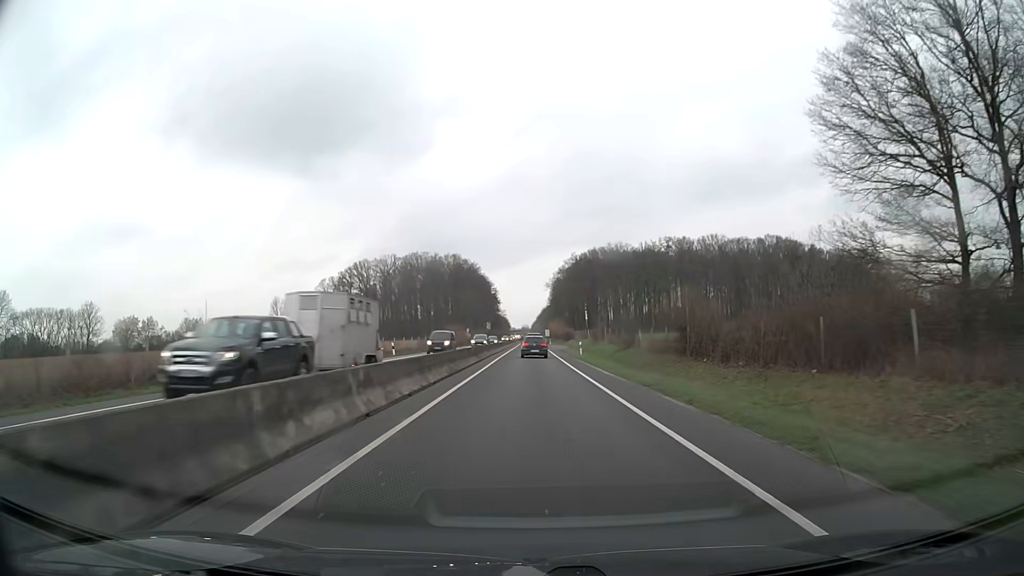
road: trunk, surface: asphalt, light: Day
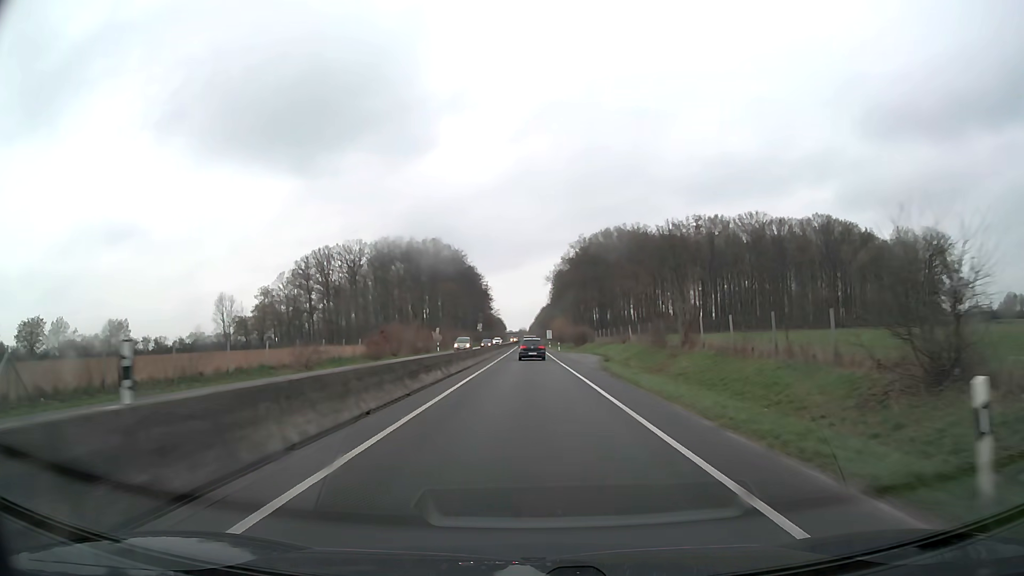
(+0.1, +43.7) m; 0°
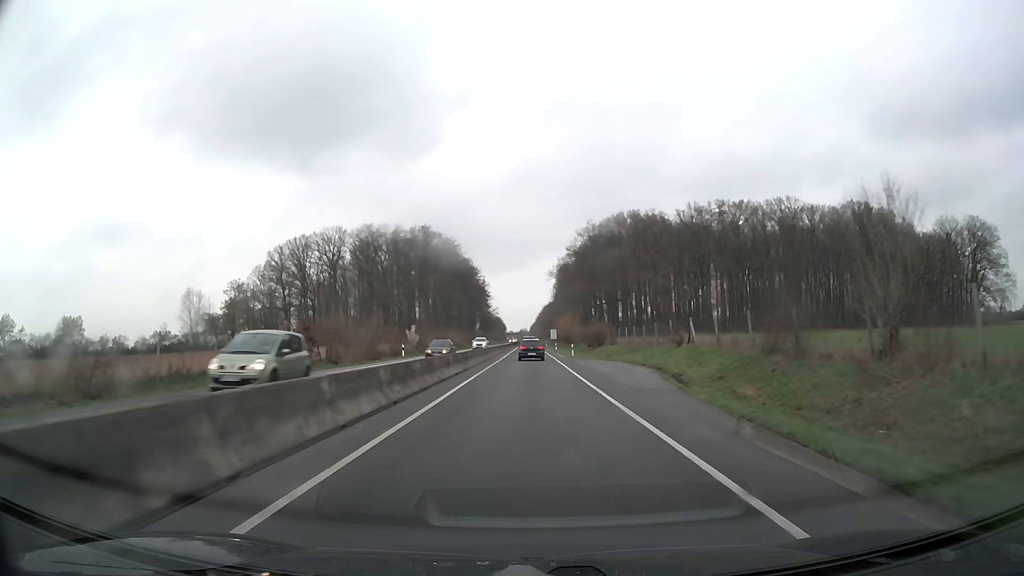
(0.0, +21.8) m; 0°
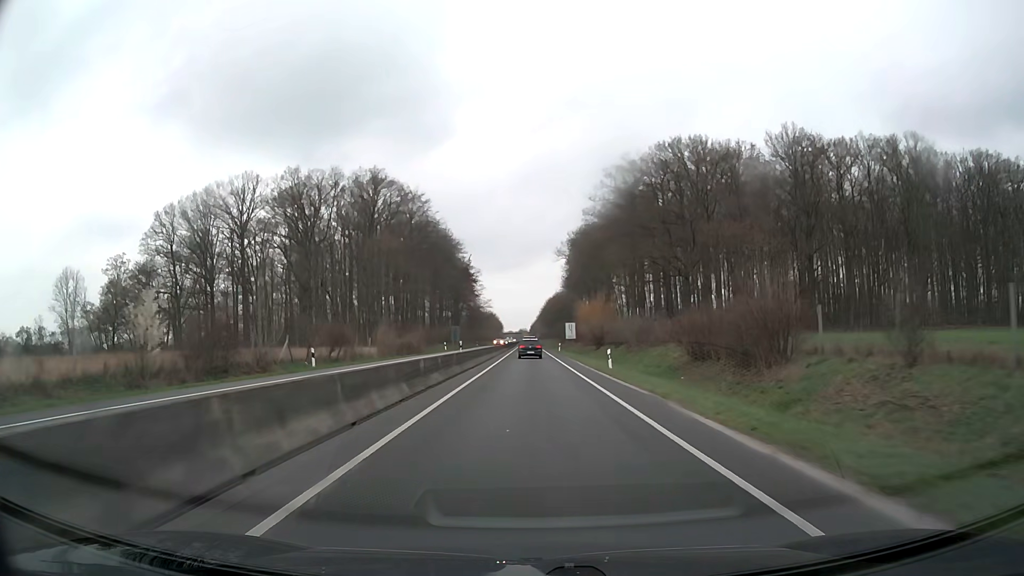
(-0.2, +56.5) m; 0°
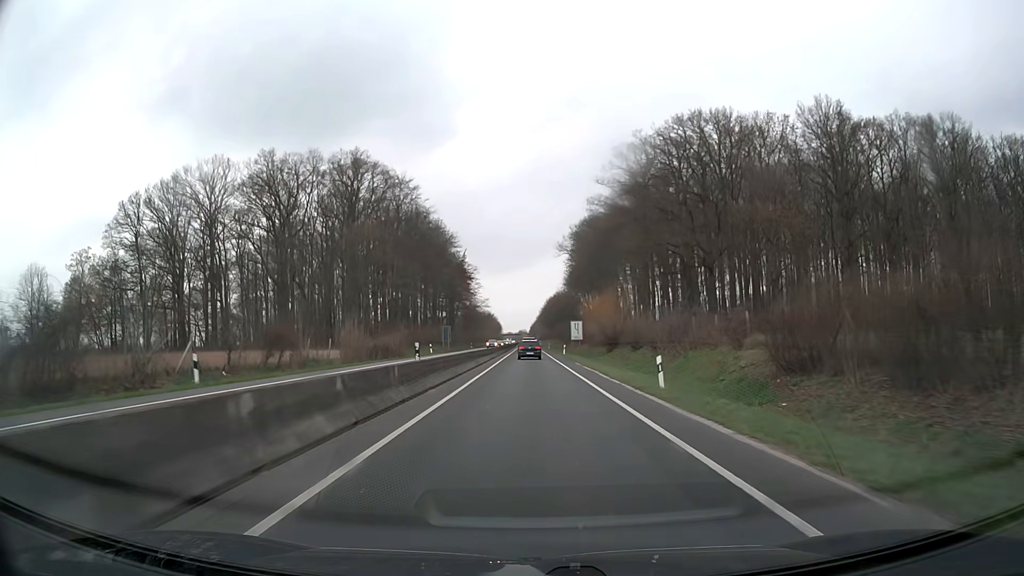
(0.0, +11.9) m; 0°
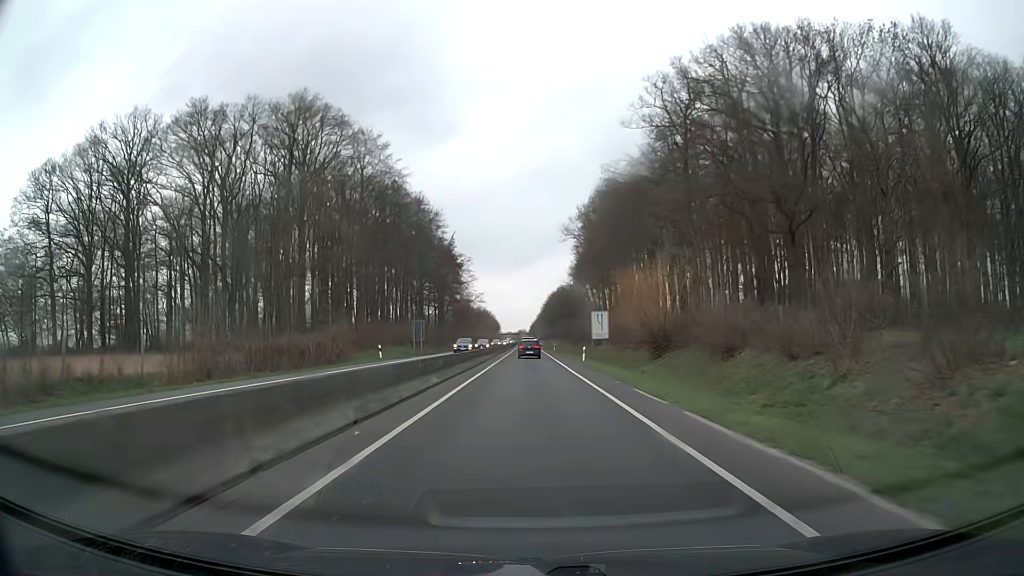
(0.0, +24.3) m; 0°
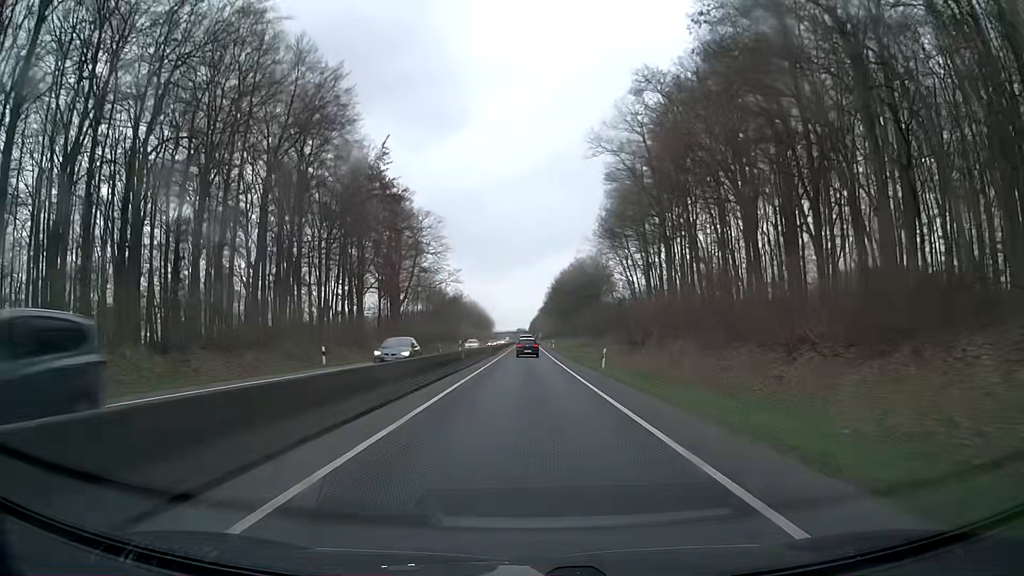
(-0.1, +62.6) m; 0°
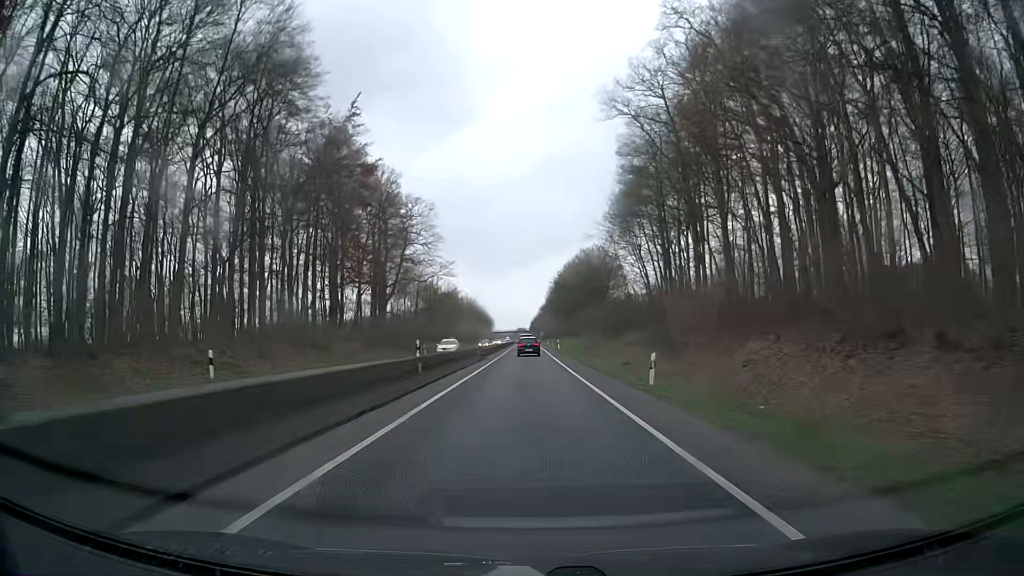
(0.0, +12.6) m; 0°
(0, +10) (0, +20) (0, +30) (0, +40) (0, +50) (0, +60) (0, +70) (0, +80) (0, +90) (-1, +100) m
